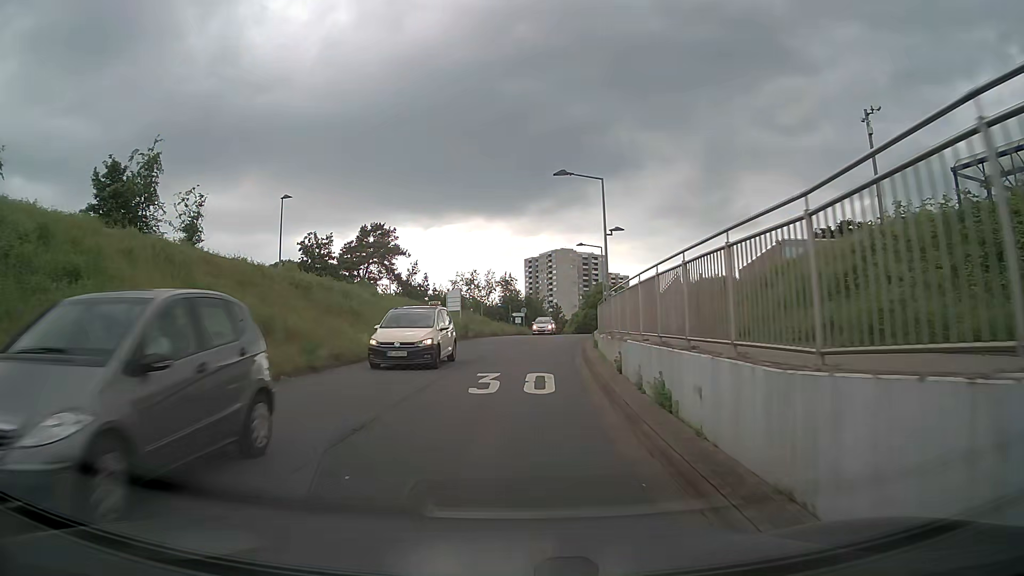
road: residential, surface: asphalt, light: Day
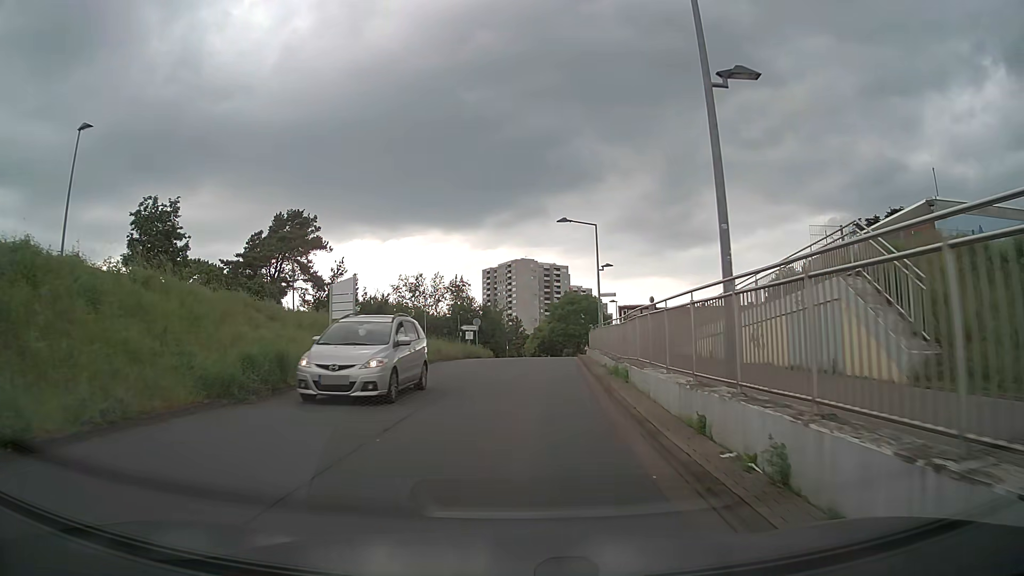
(+0.4, +19.7) m; +4°
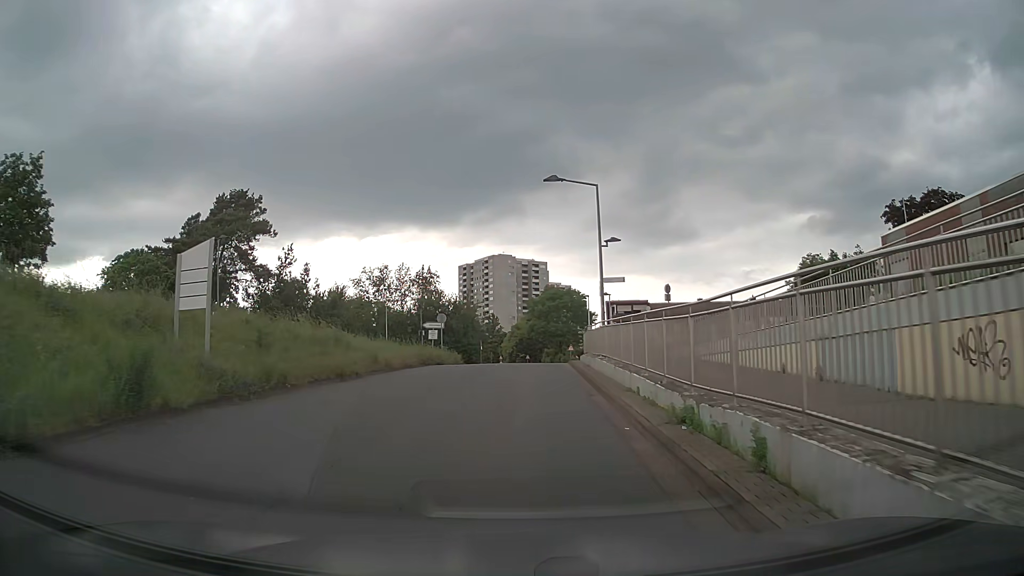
(+0.1, +9.8) m; +1°
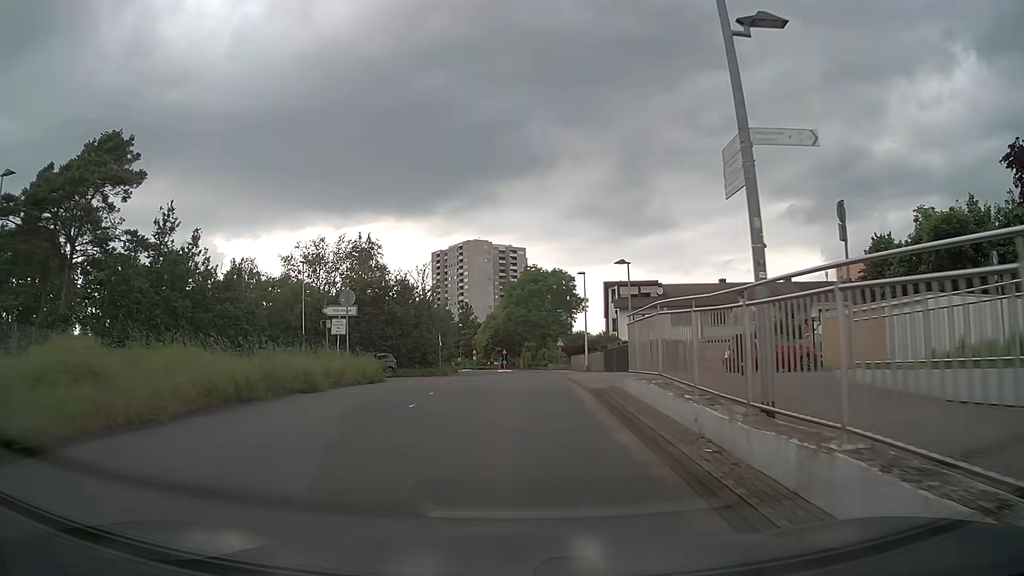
(+0.5, +18.9) m; +2°
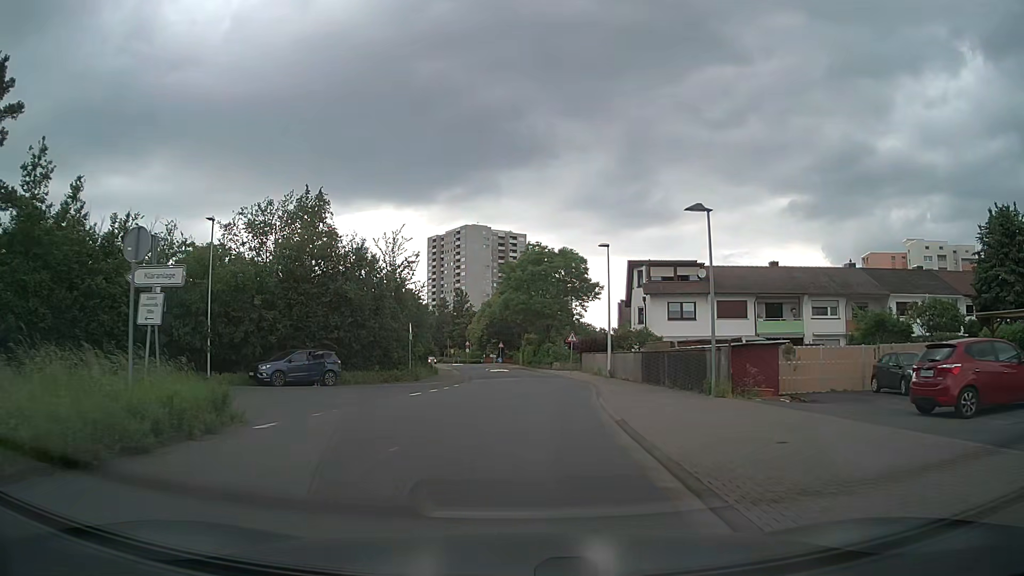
(0.0, +14.4) m; 0°
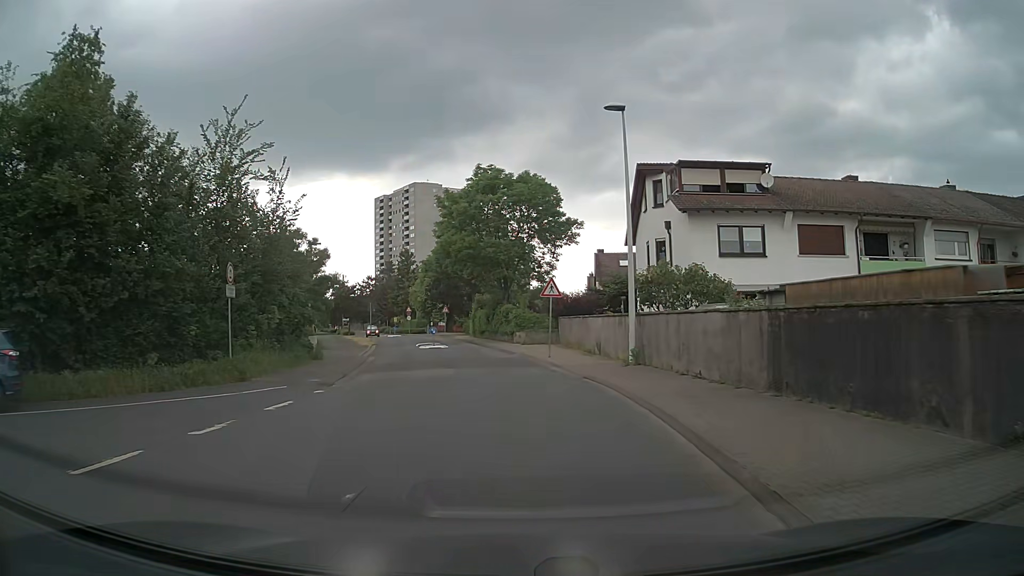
(+0.6, +20.5) m; +3°
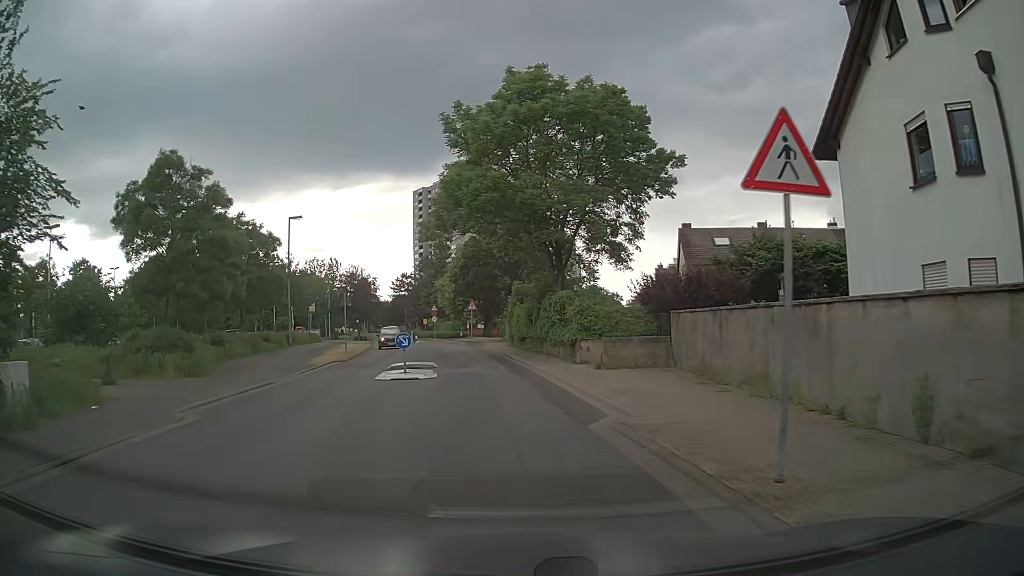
(-0.4, +20.6) m; -4°
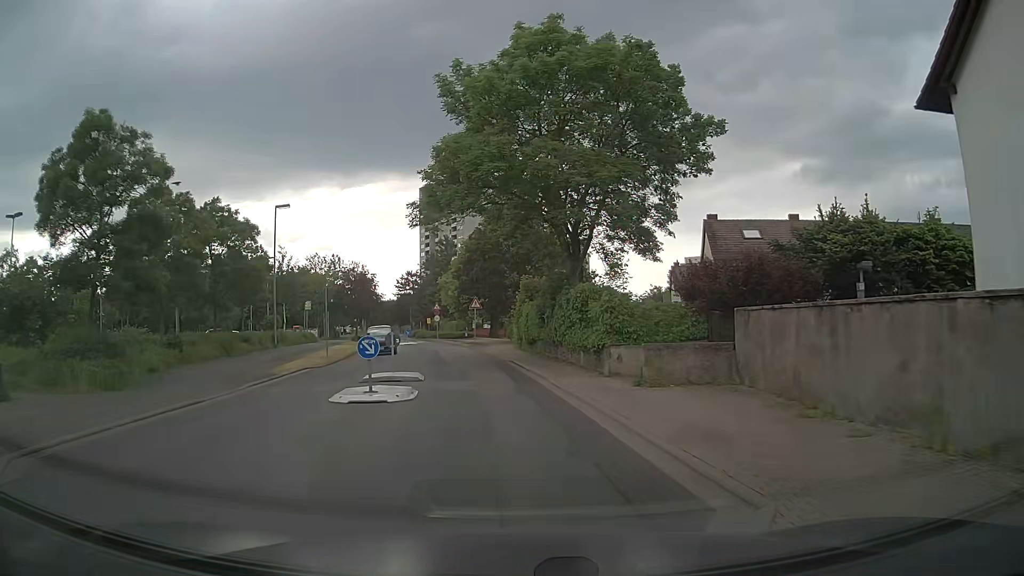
(-0.1, +5.1) m; -1°
(0, +10) (-1, +20) (-2, +30) (-4, +40) (-5, +50) (-7, +60) (-9, +69) (-12, +79) (-14, +89) (-16, +99) m
